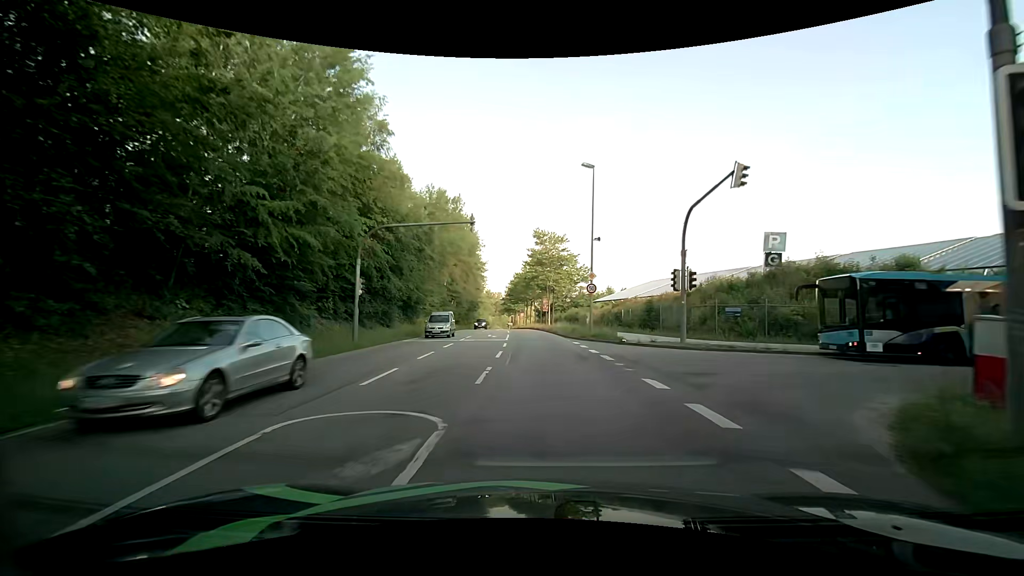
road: secondary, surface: asphalt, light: Day
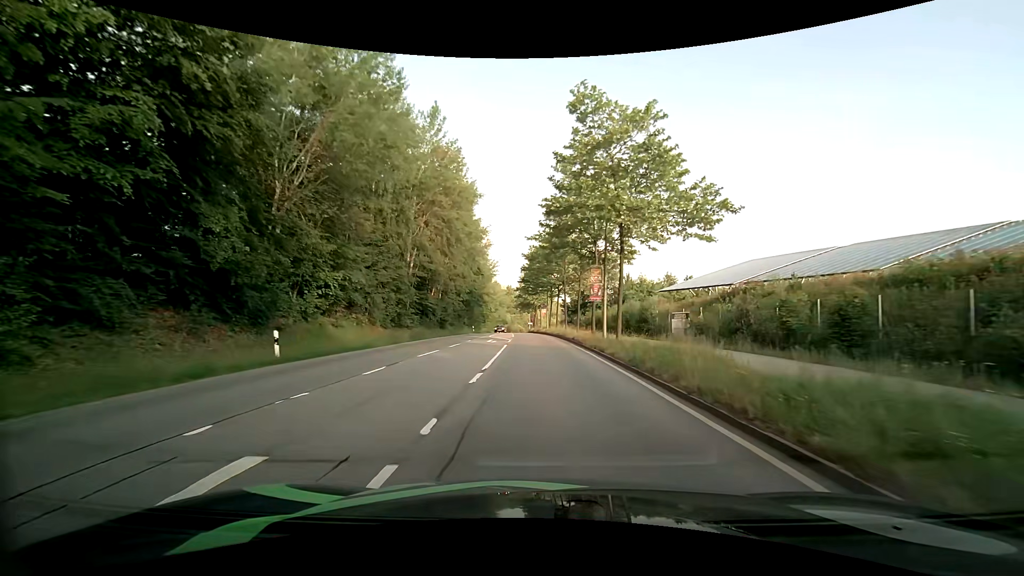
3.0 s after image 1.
(-0.8, +34.5) m; -3°
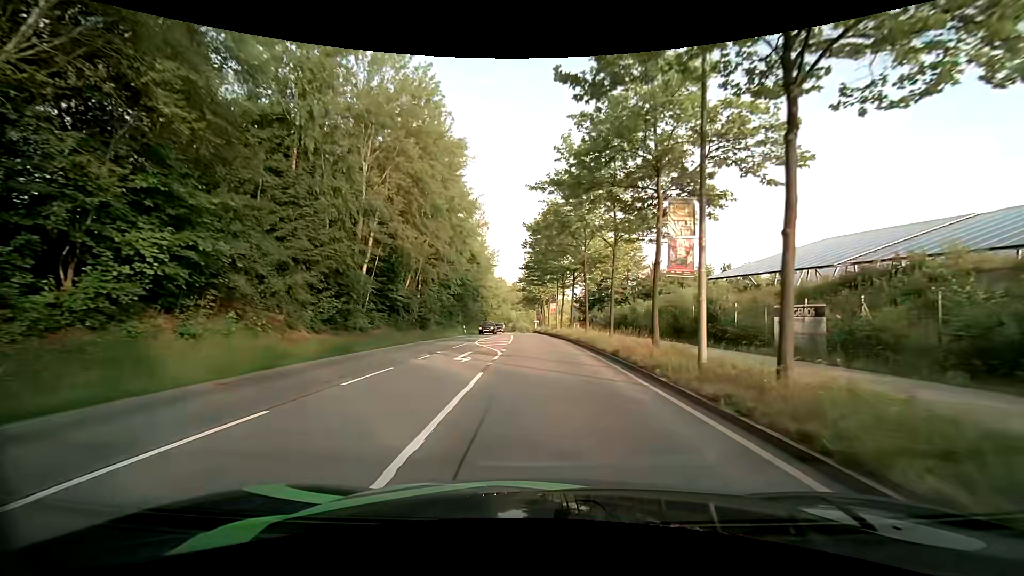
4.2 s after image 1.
(-0.1, +14.1) m; -1°
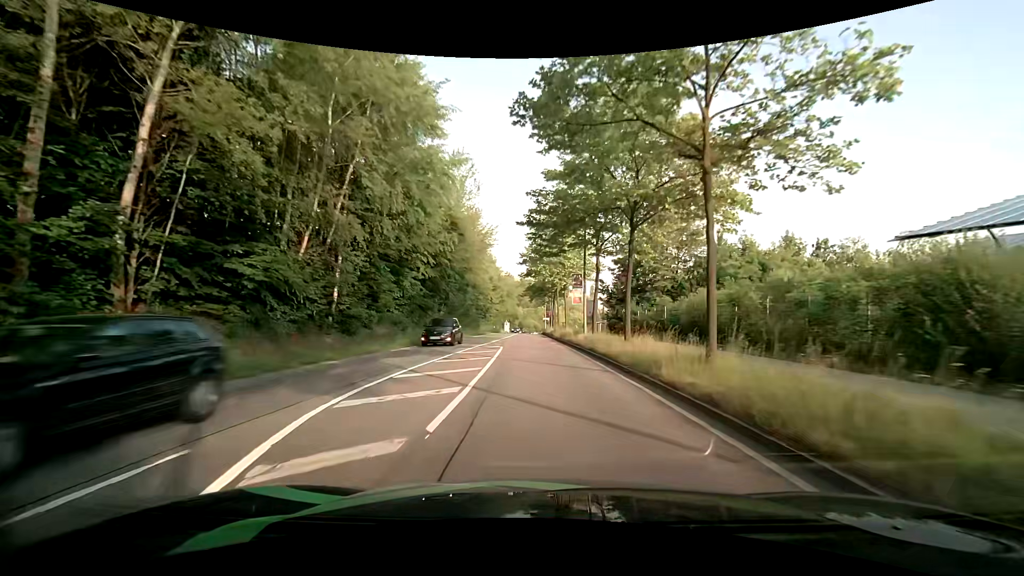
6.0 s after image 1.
(-0.2, +21.5) m; -1°
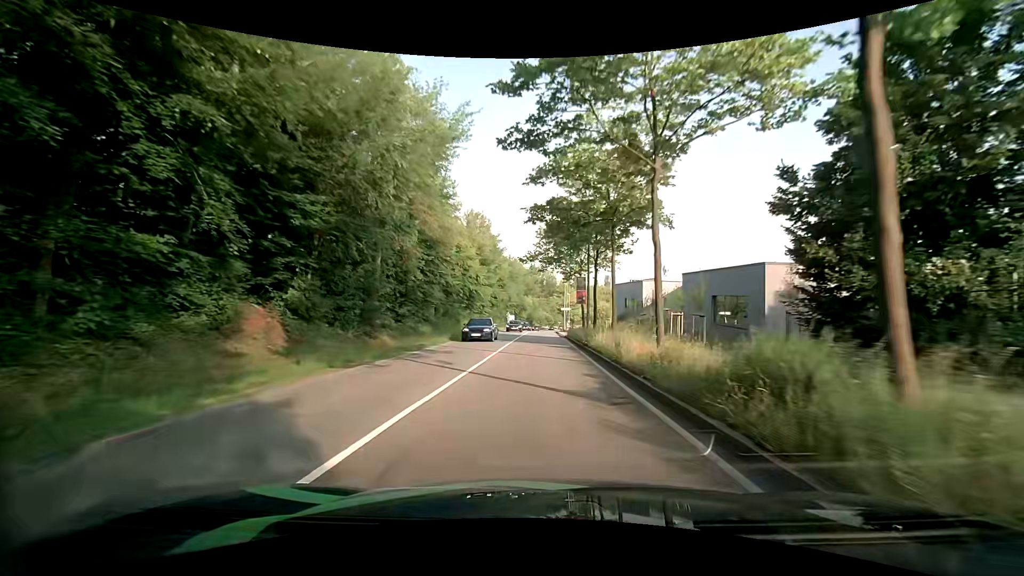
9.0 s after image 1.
(-0.8, +37.5) m; -2°
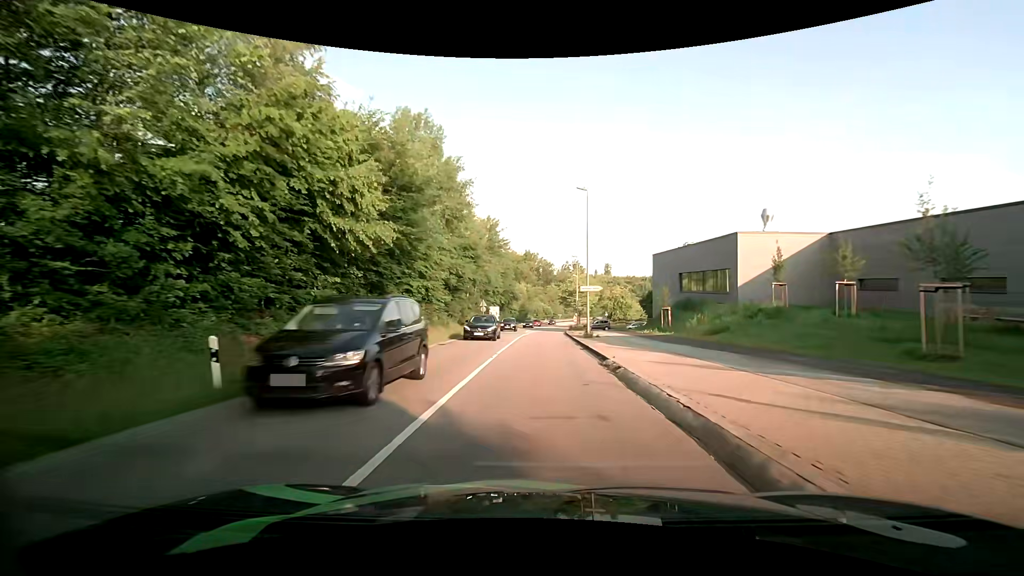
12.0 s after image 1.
(+0.2, +37.4) m; +1°
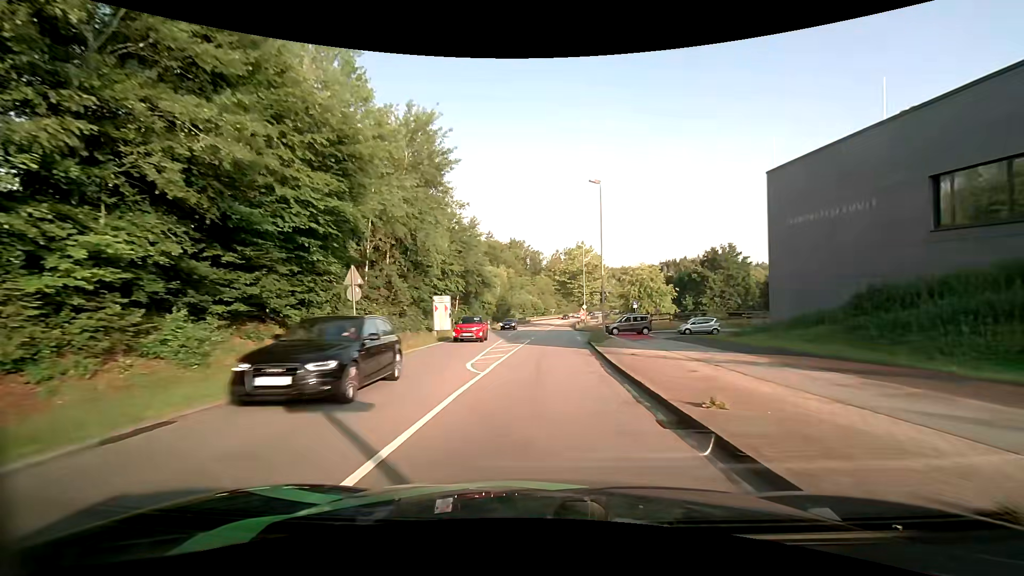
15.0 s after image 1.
(+0.2, +36.7) m; +1°
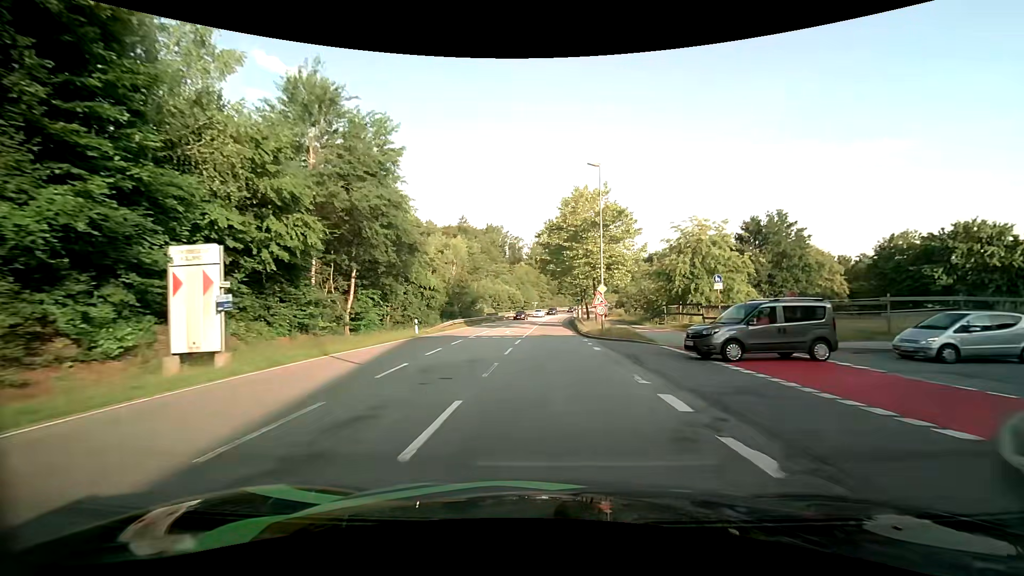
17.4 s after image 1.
(+0.4, +30.6) m; +2°
(0, +10) (0, +20) (0, +30) (+1, +40) (+1, +50) (+1, +60) (+2, +70) (+2, +80) (+3, +90) (+4, +100) m
